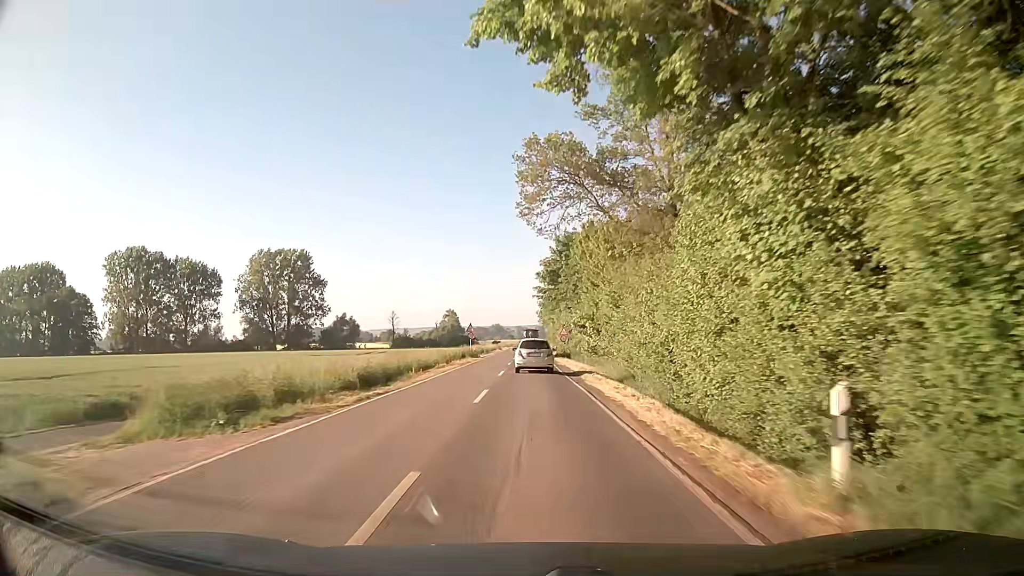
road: secondary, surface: asphalt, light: Day
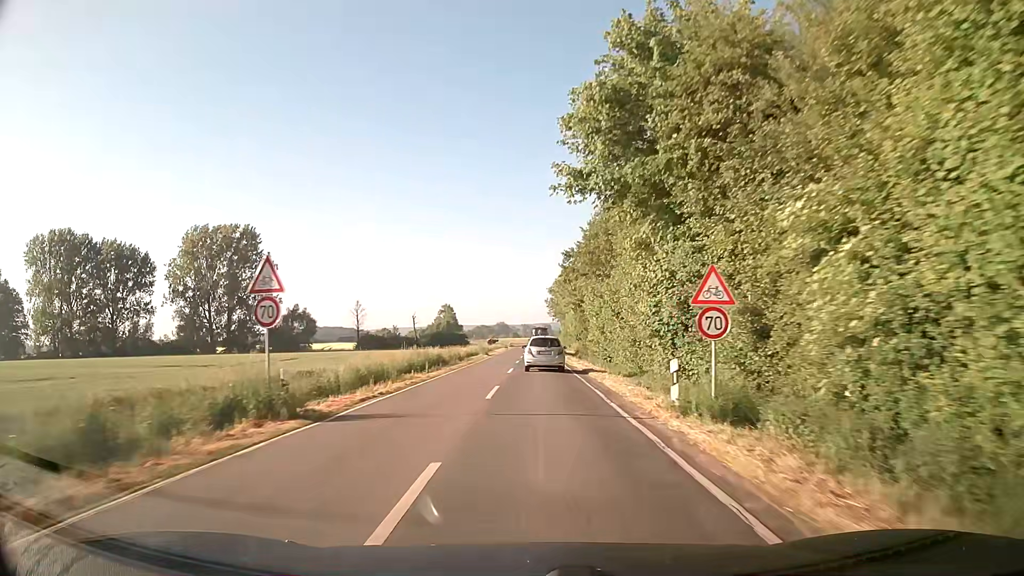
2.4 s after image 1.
(-0.4, +48.1) m; -1°
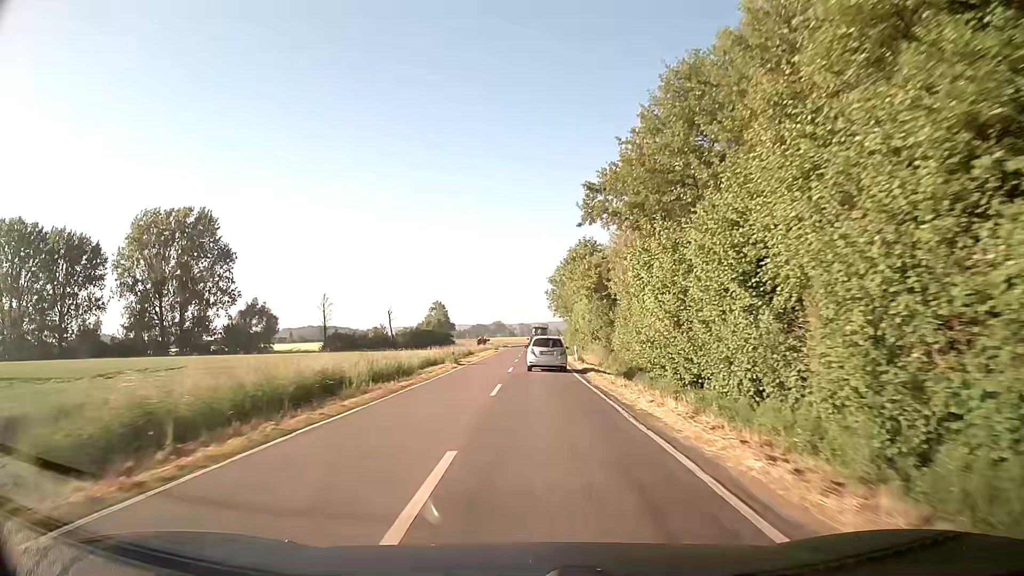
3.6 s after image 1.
(+0.1, +23.3) m; 0°
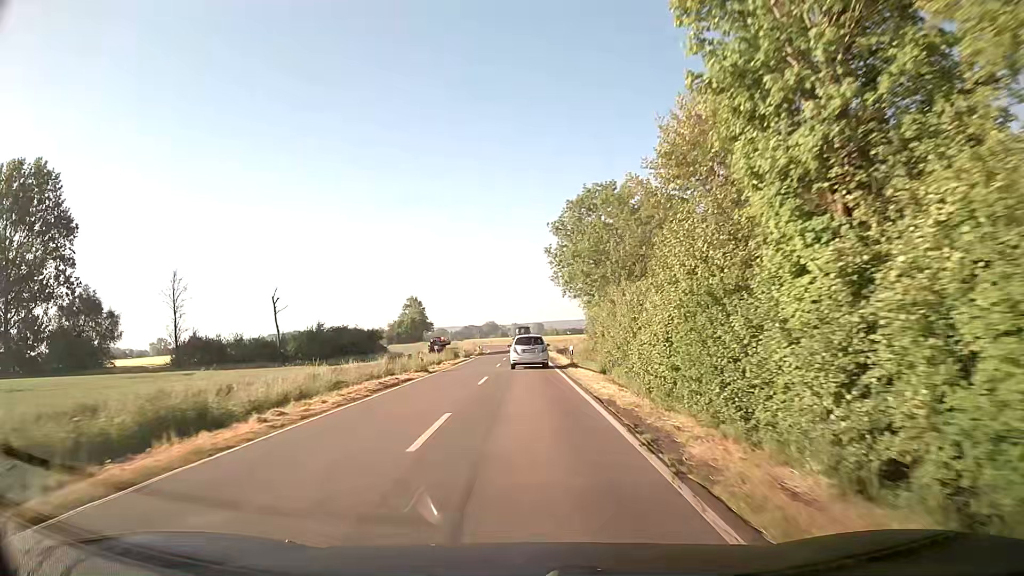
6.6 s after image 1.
(+1.0, +56.3) m; +1°
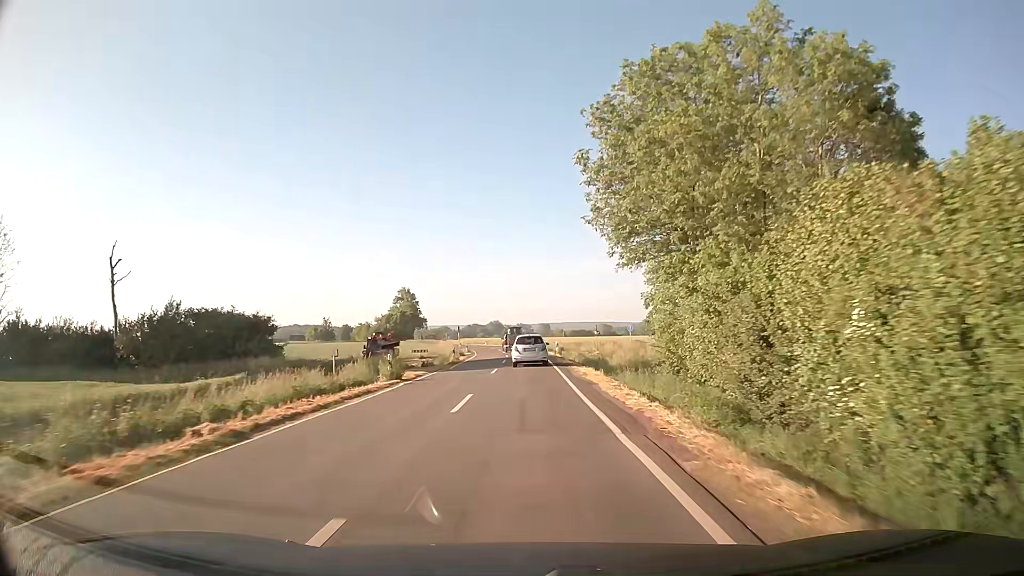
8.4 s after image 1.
(-0.3, +33.0) m; -1°
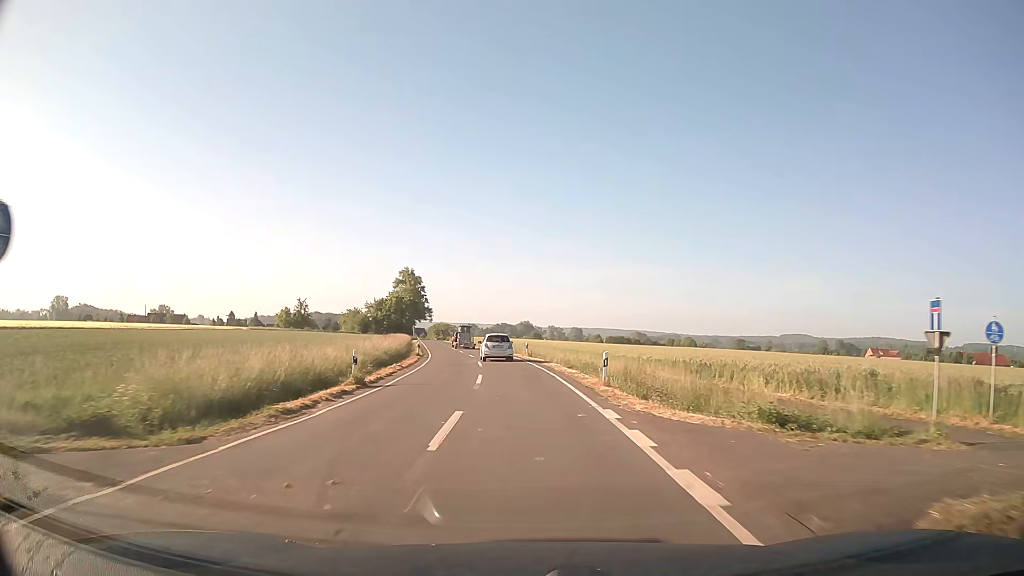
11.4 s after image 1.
(-0.6, +55.0) m; -3°
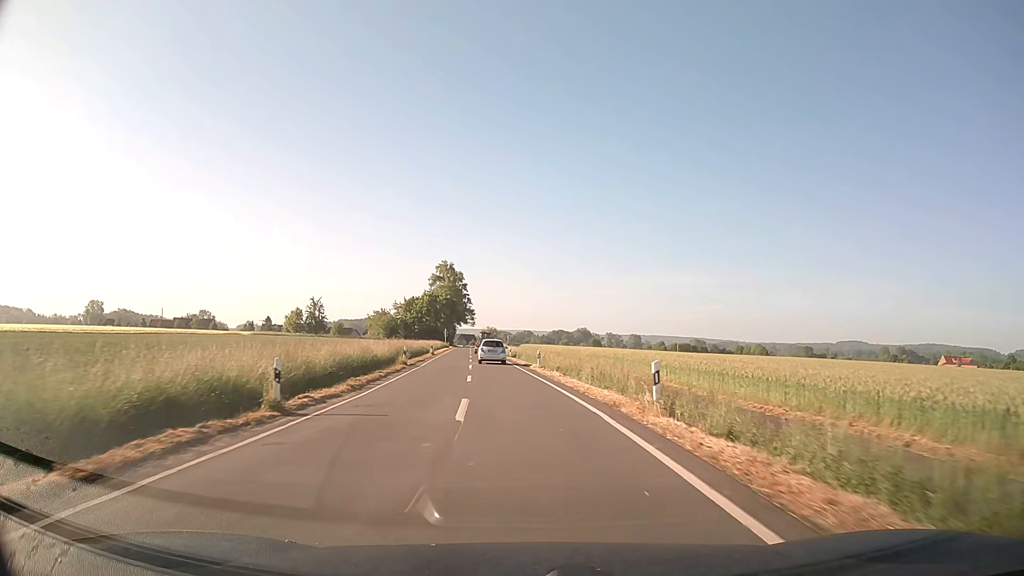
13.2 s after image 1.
(-1.3, +32.8) m; -5°
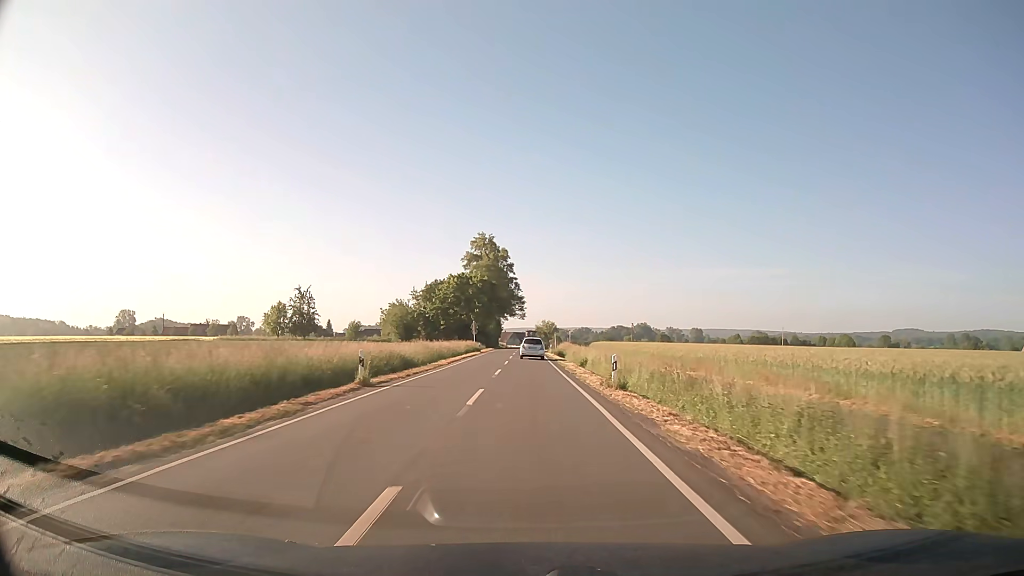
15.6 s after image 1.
(-2.4, +43.6) m; -5°
(0, +10) (0, +20) (0, +30) (0, +40) (0, +50) (0, +60) (0, +70) (0, +80) (0, +90) (0, +100) m
